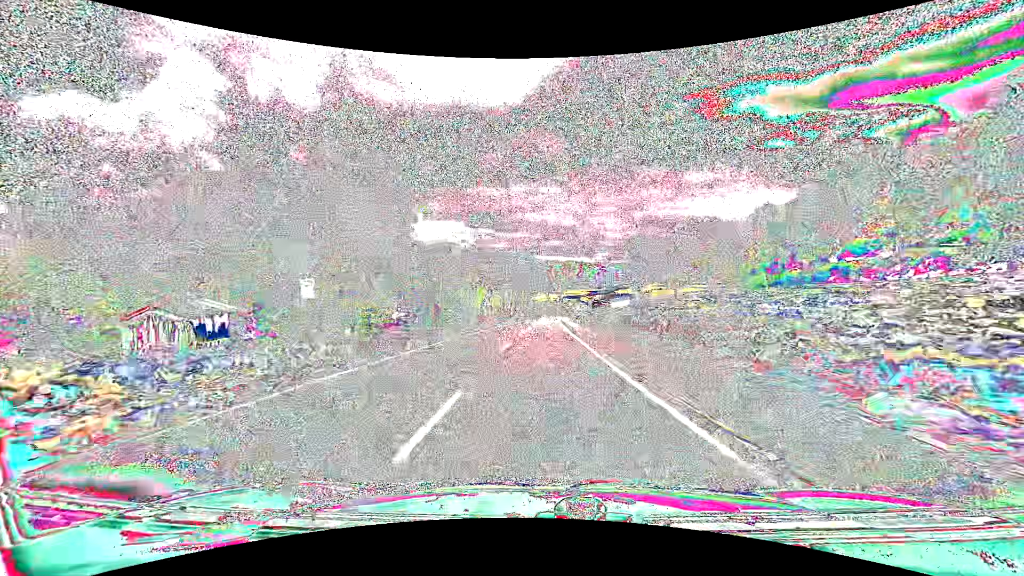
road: tertiary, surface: asphalt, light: Day
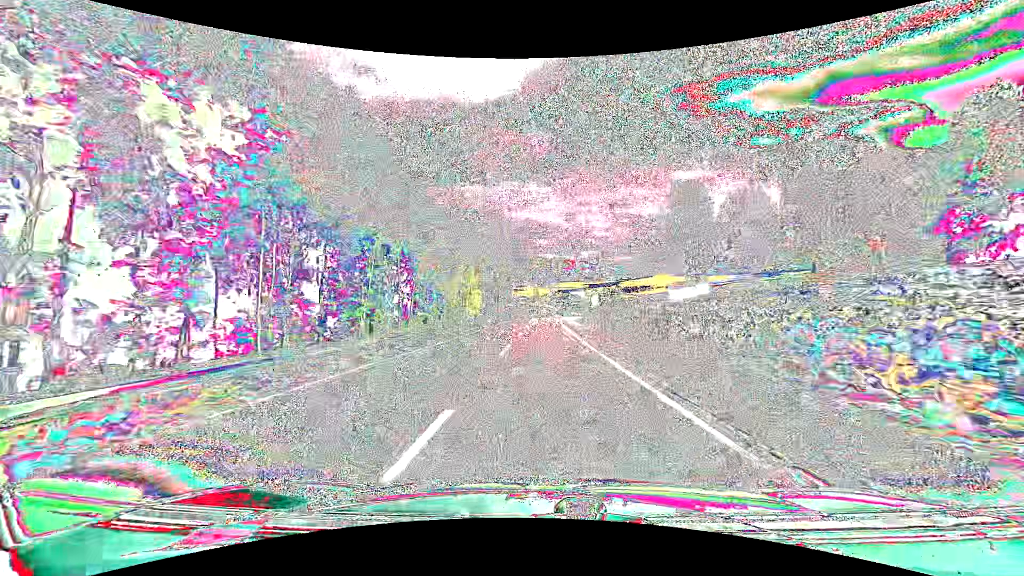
(+0.4, +50.2) m; +1°
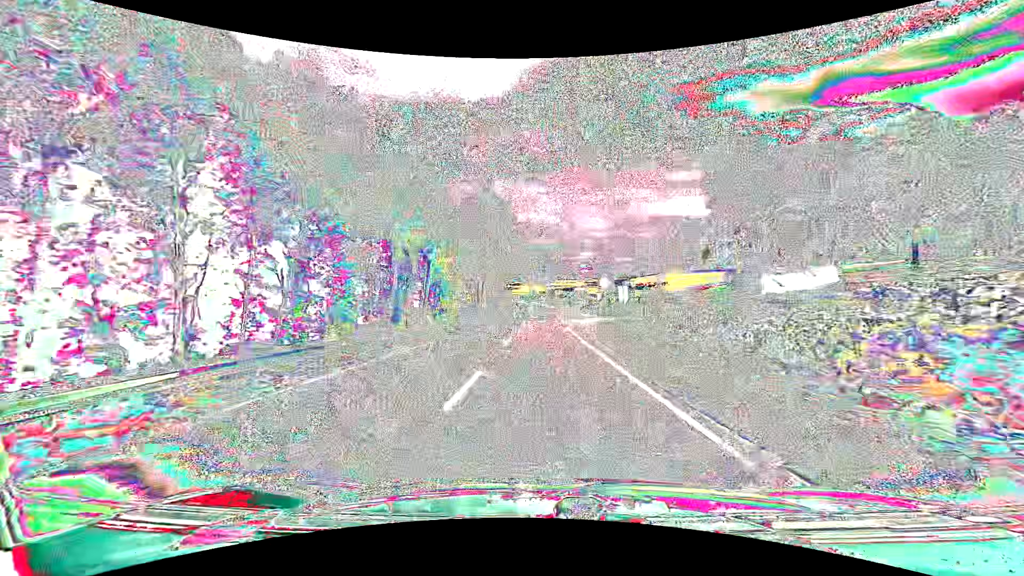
(+0.1, +20.1) m; 0°
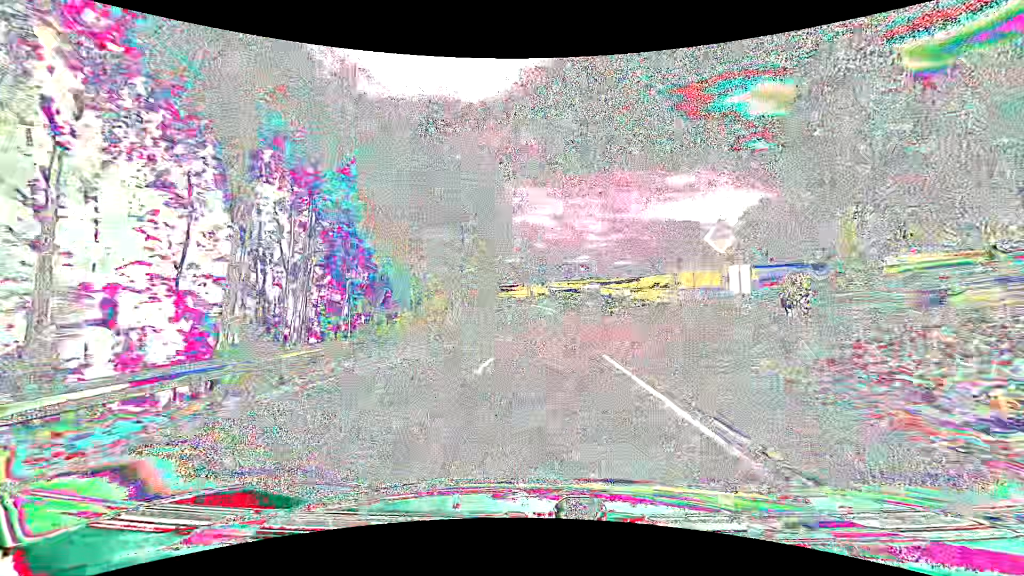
(+0.1, +20.1) m; 0°
